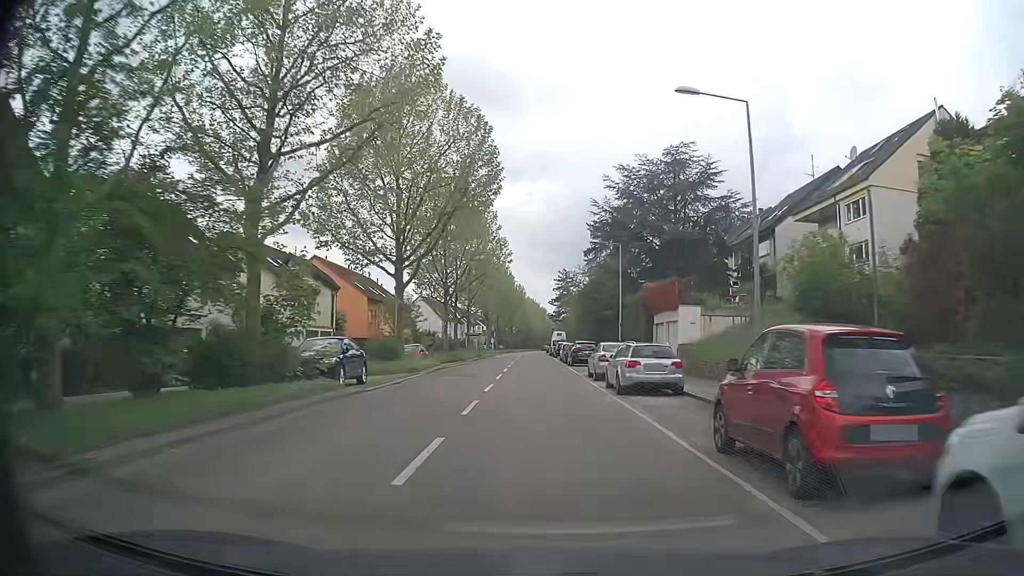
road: tertiary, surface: asphalt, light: Day
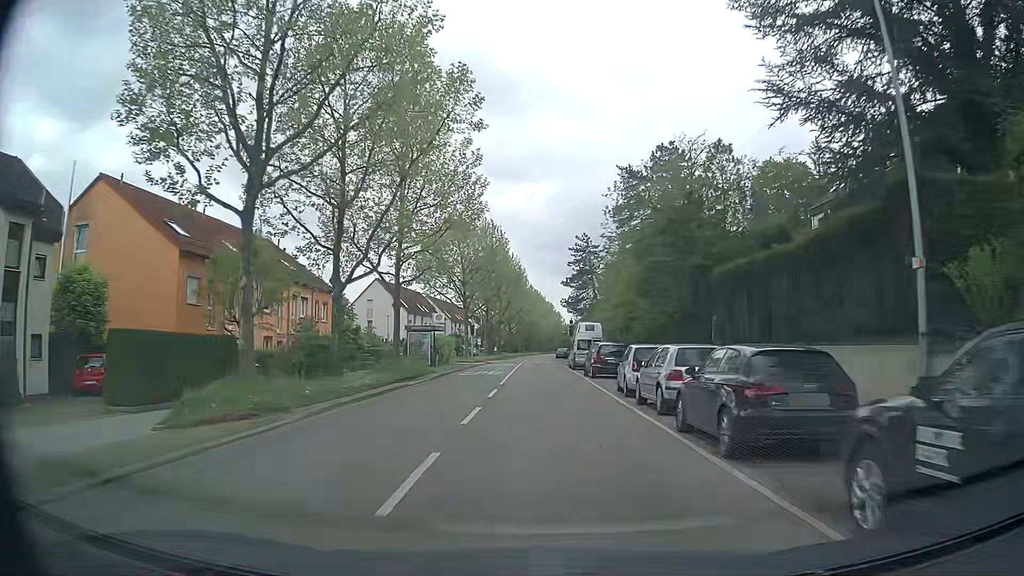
(-0.3, +37.8) m; -1°
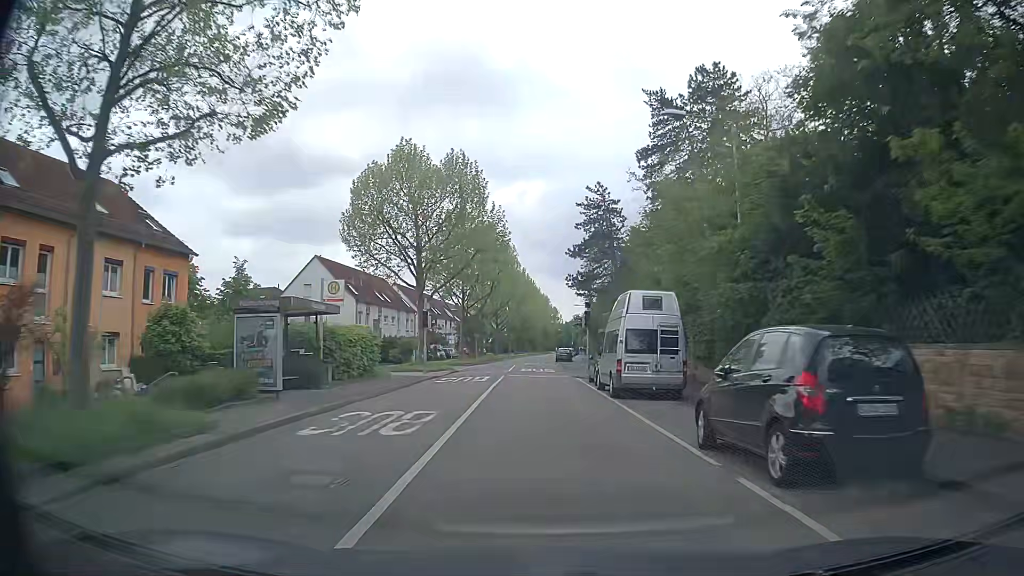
(+0.3, +23.0) m; +1°
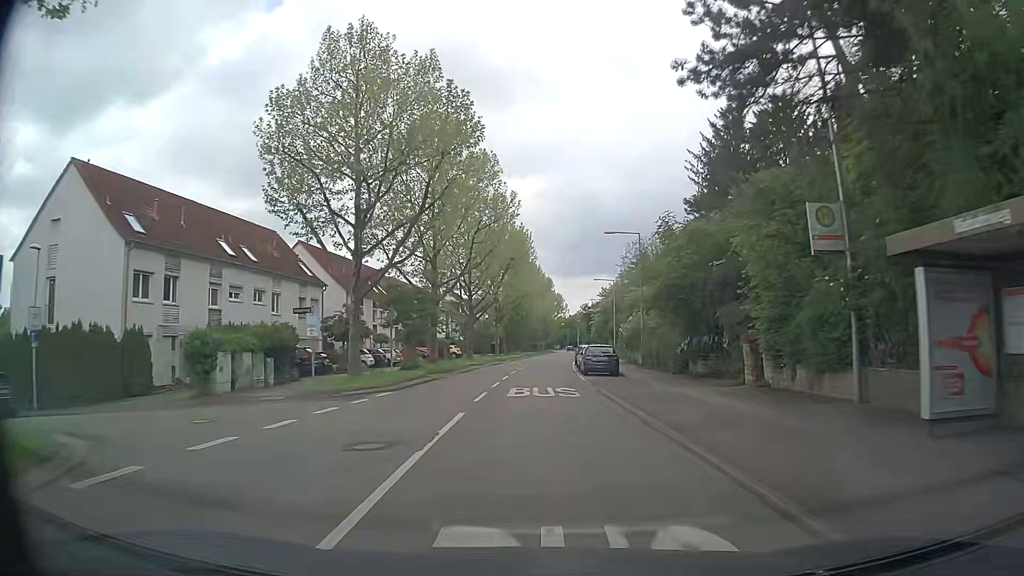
(-0.3, +38.8) m; 0°
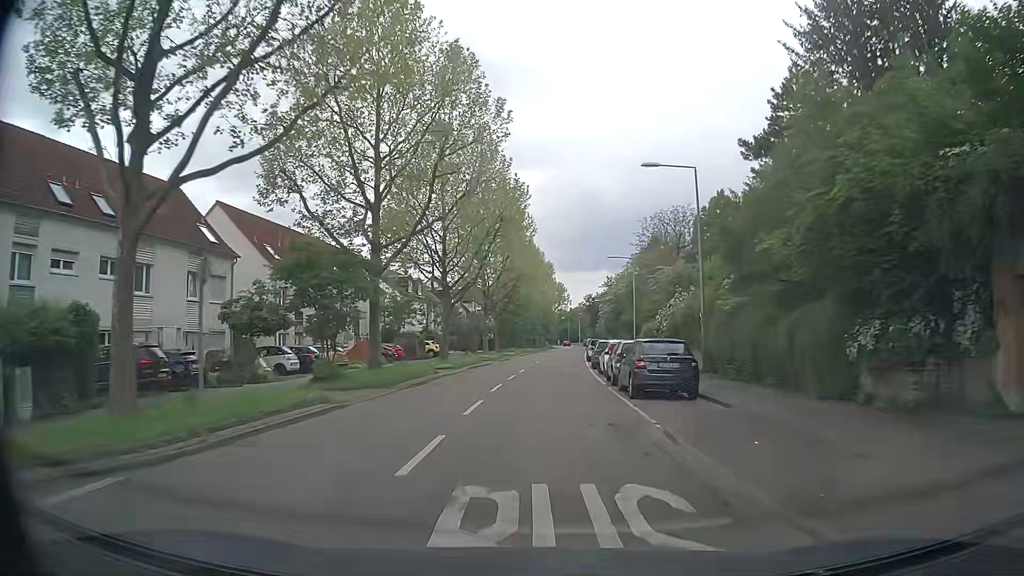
(0.0, +15.5) m; 0°
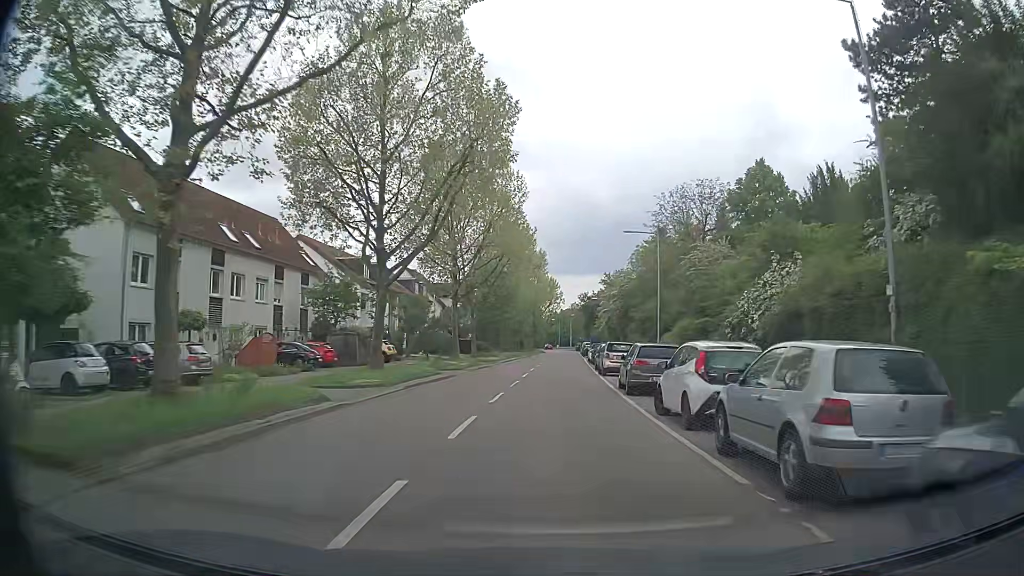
(0.0, +15.5) m; +1°
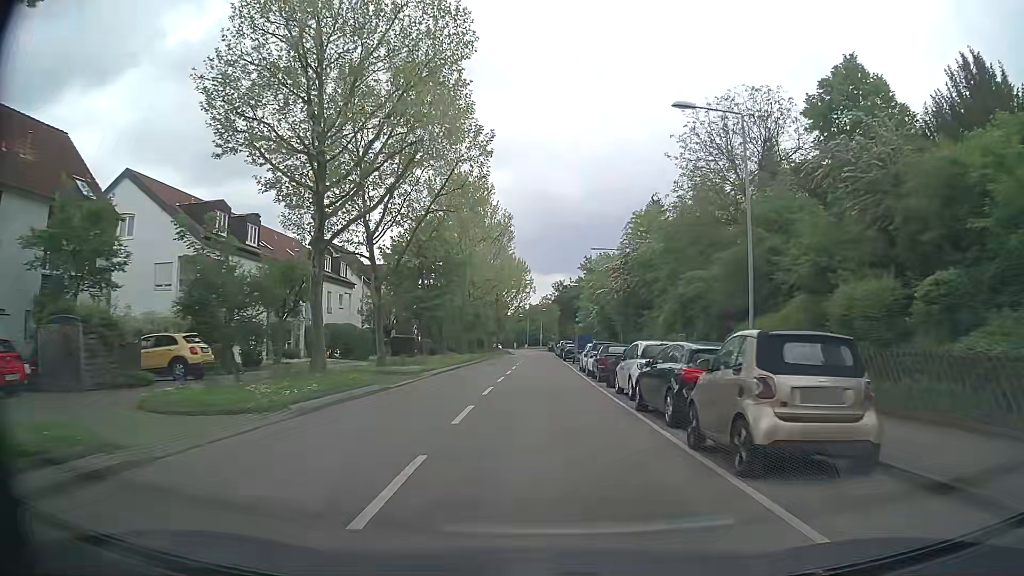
(+0.6, +23.2) m; +3°
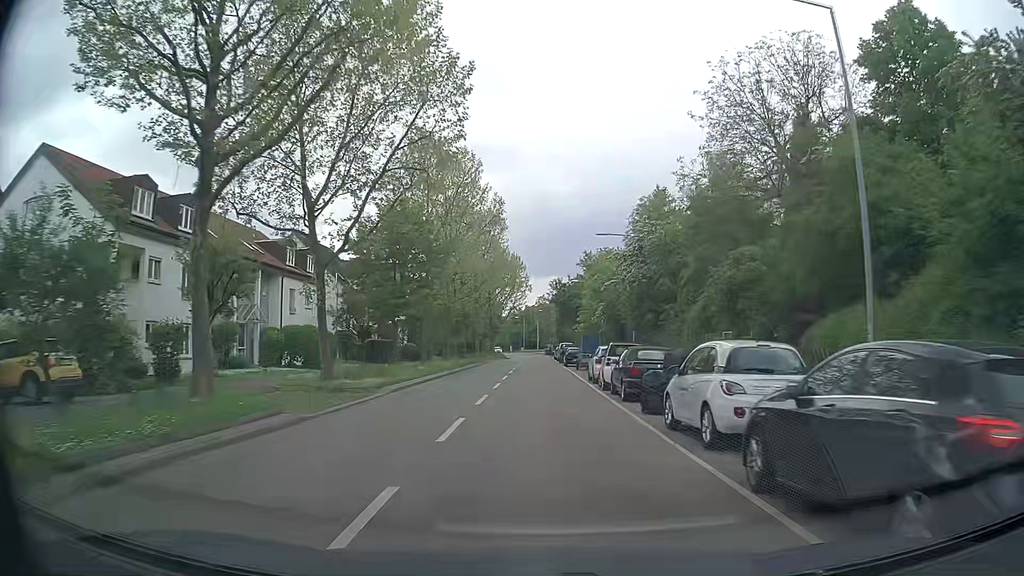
(0.0, +7.6) m; 0°
(0, +10) (0, +20) (0, +30) (0, +40) (0, +50) (0, +60) (0, +70) (0, +80) (0, +90) (0, +100) m
